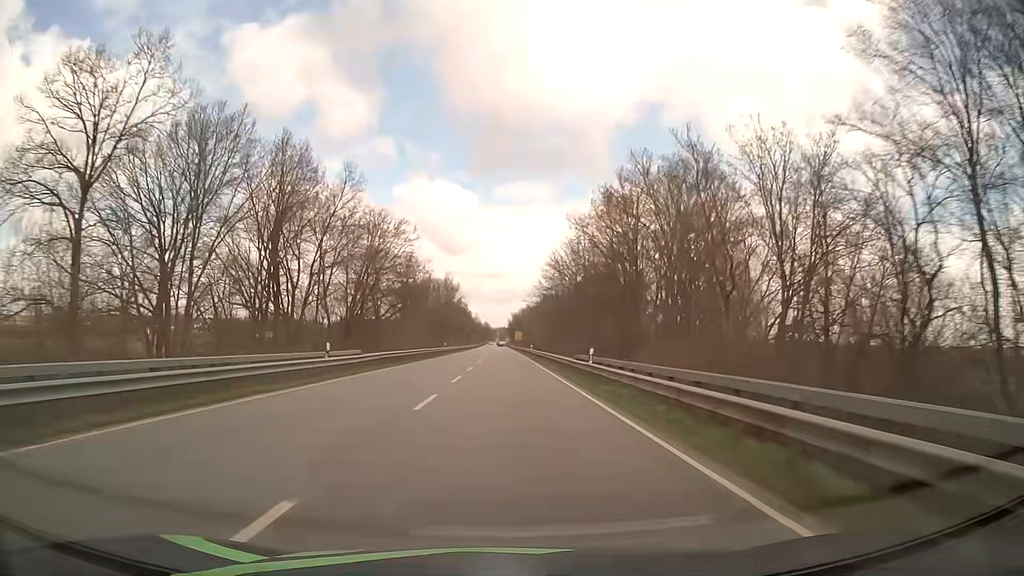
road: primary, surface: asphalt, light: Day
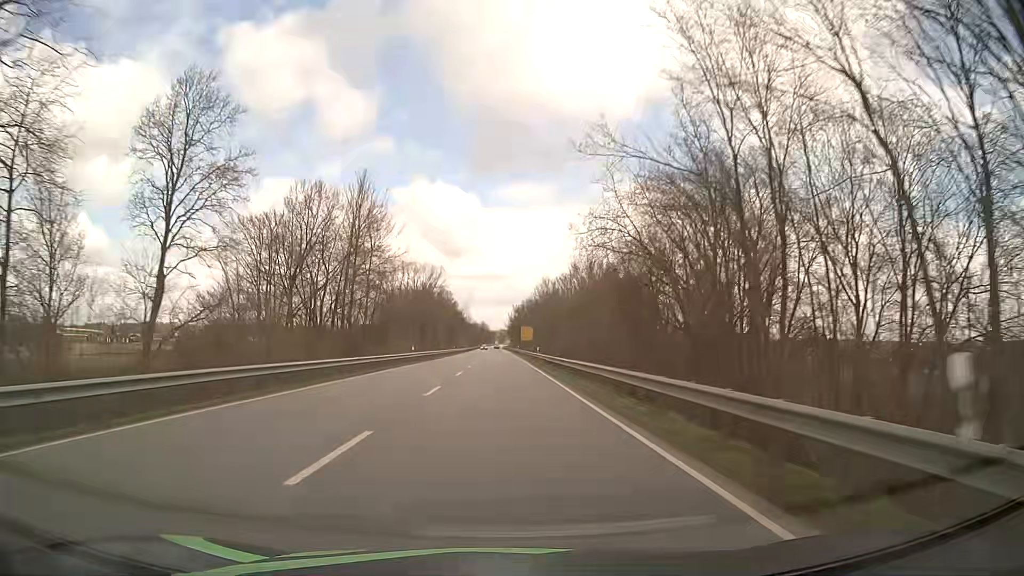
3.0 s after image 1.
(+0.1, +73.3) m; 0°
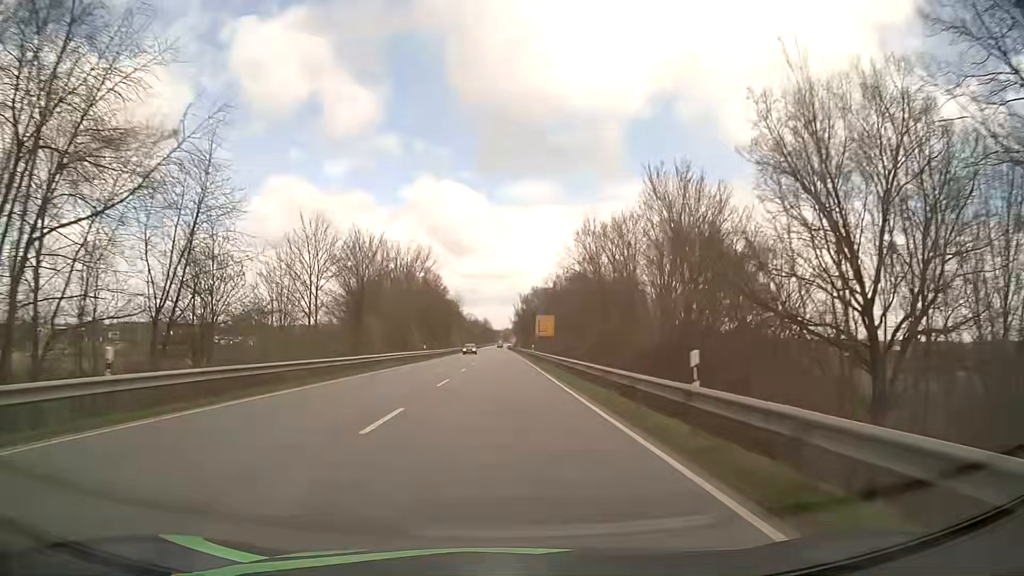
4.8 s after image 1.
(0.0, +43.6) m; 0°
(0, +10) (0, +20) (0, +30) (0, +40) (0, +50) (0, +60) (-1, +70) (-1, +80) (-1, +90) (-1, +100) m
